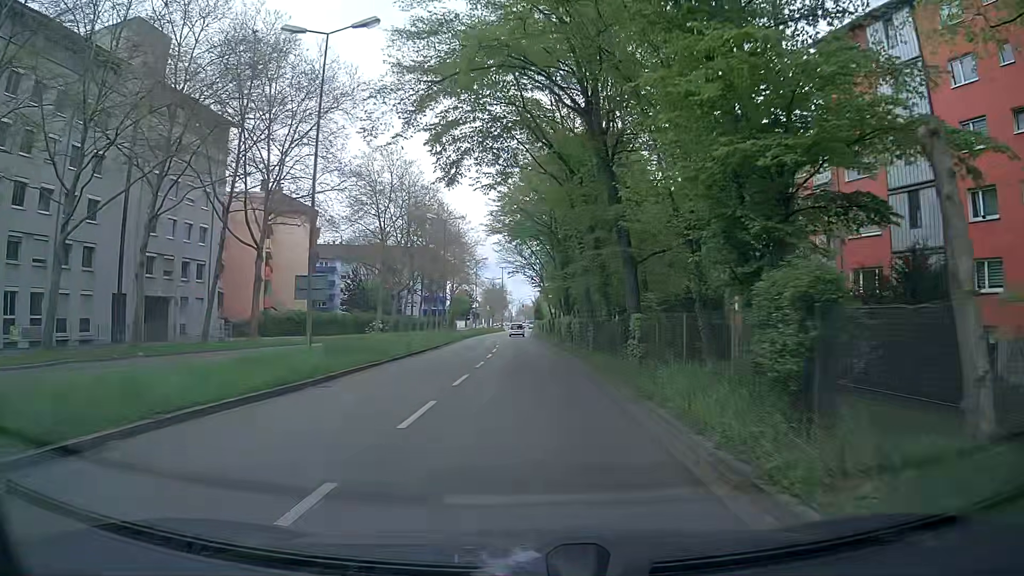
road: secondary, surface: asphalt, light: Day
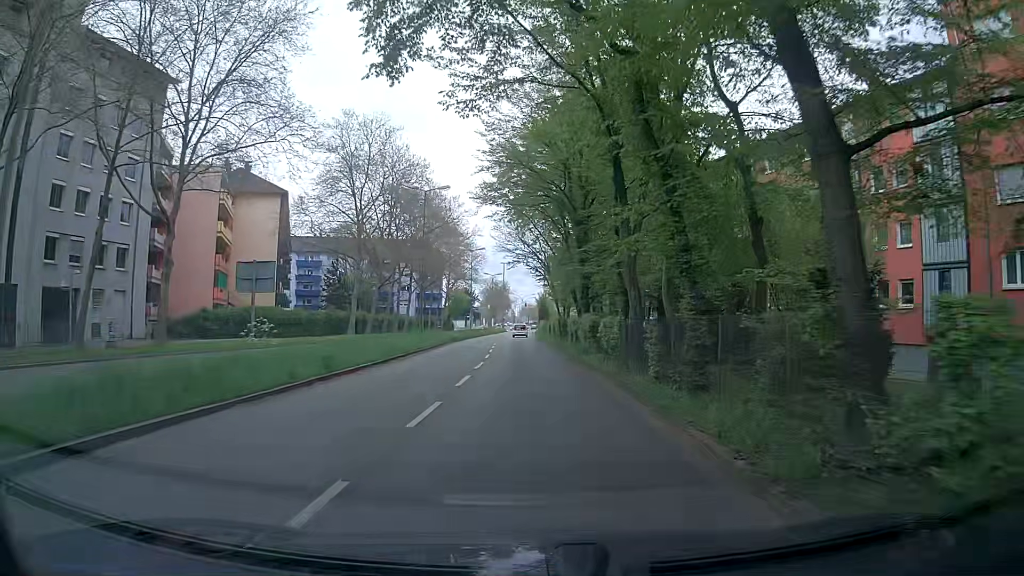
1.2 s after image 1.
(+0.2, +11.9) m; -1°
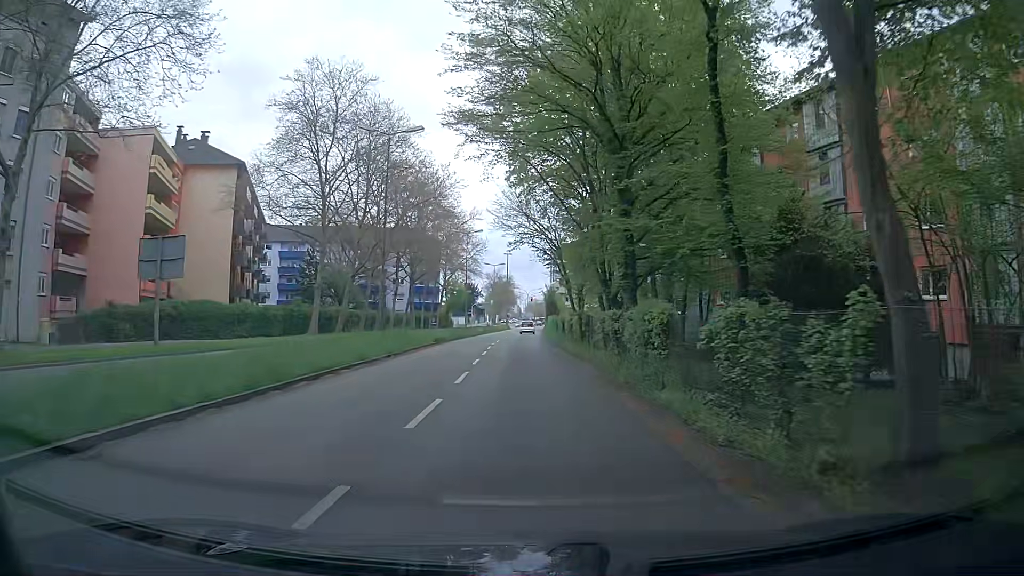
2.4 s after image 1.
(+0.4, +12.3) m; +1°
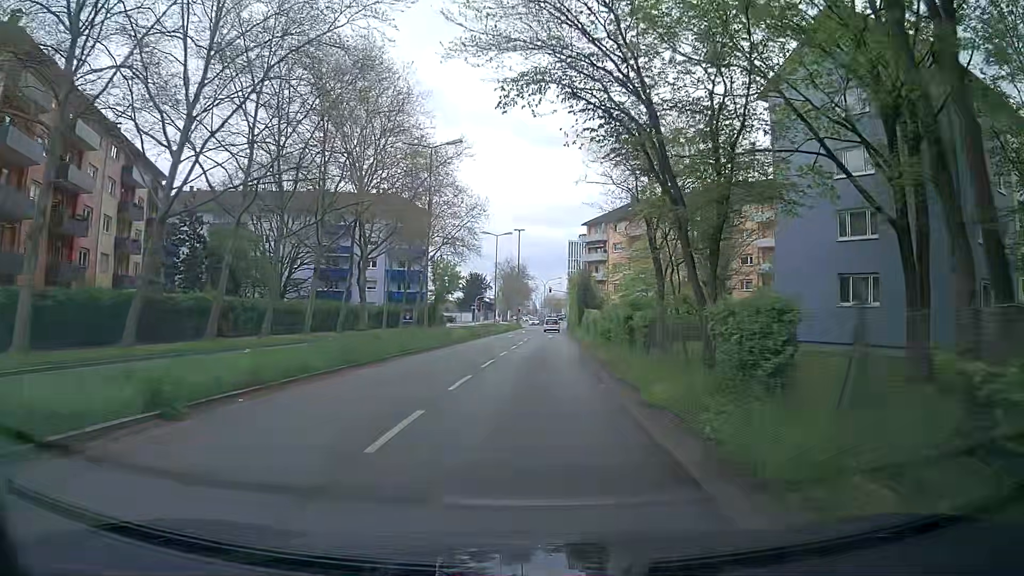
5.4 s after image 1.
(-0.4, +31.9) m; -2°
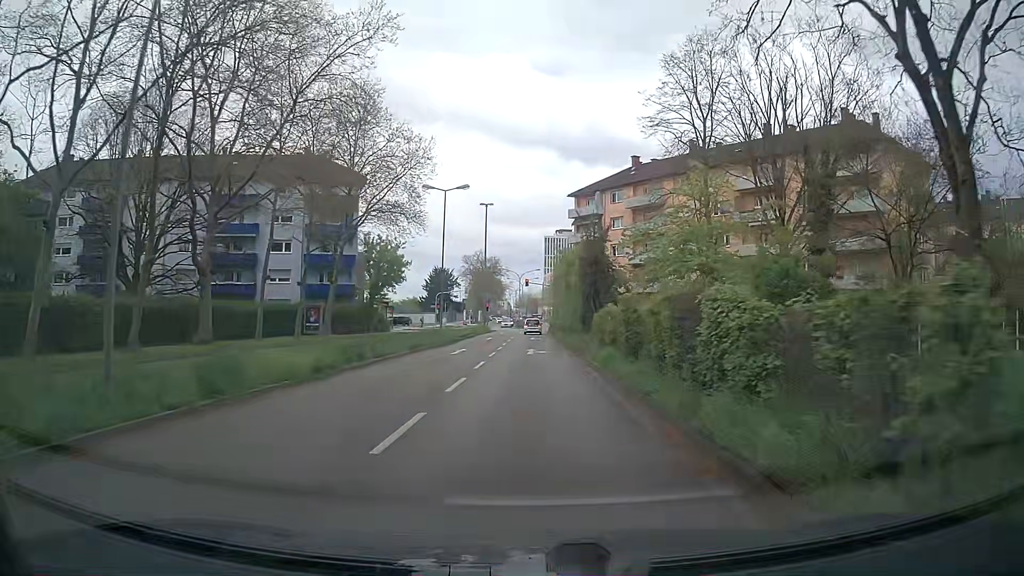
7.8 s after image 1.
(+0.8, +23.6) m; +3°
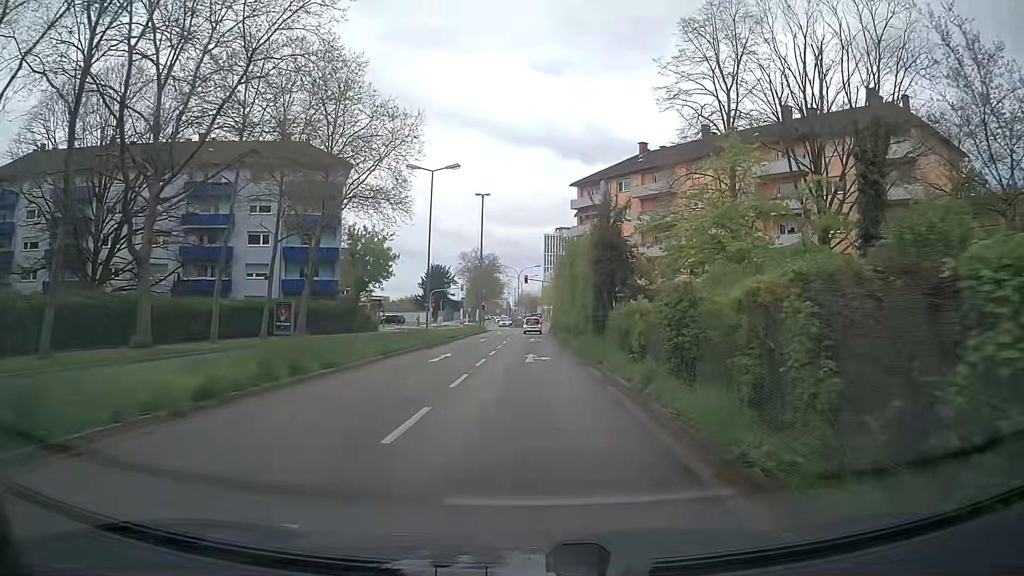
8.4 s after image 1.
(-0.1, +5.4) m; -1°
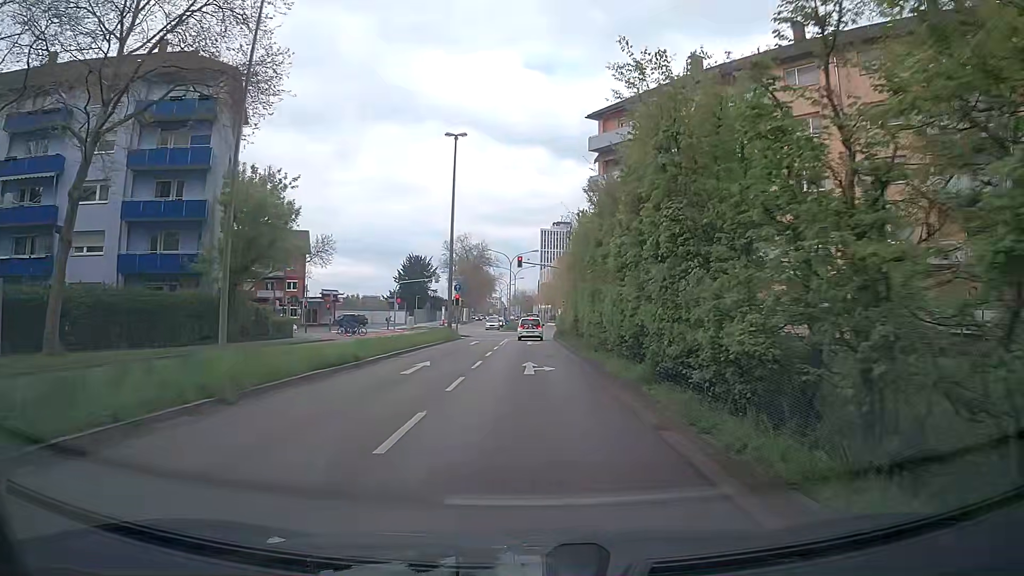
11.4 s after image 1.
(+0.1, +24.3) m; 0°
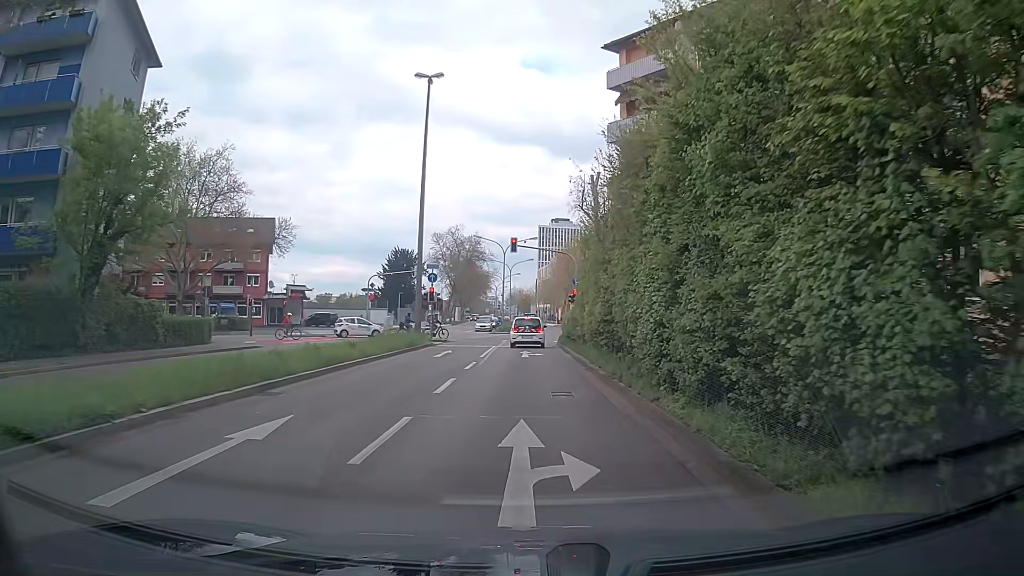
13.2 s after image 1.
(+0.2, +12.4) m; +1°
